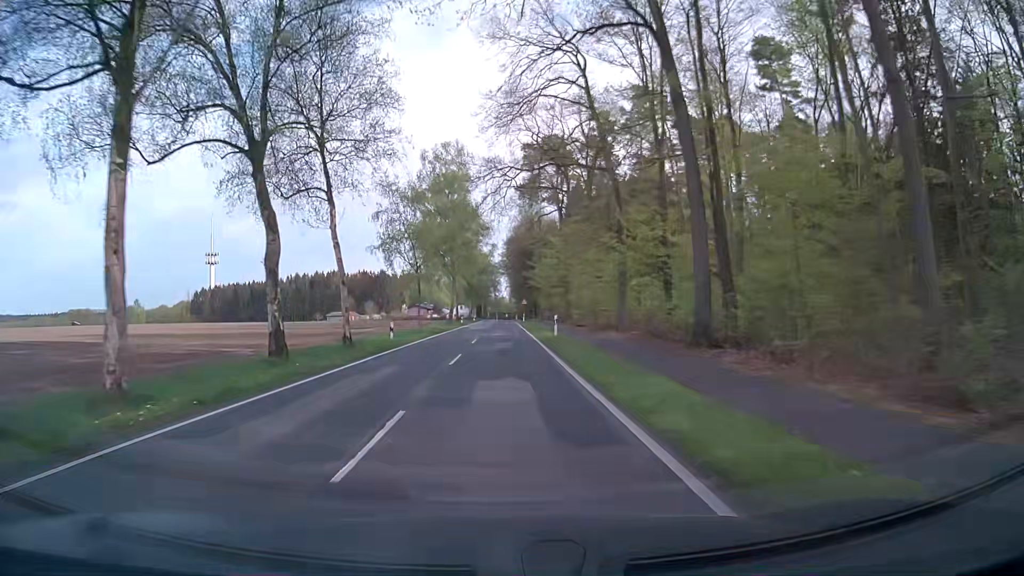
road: secondary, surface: asphalt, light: Day
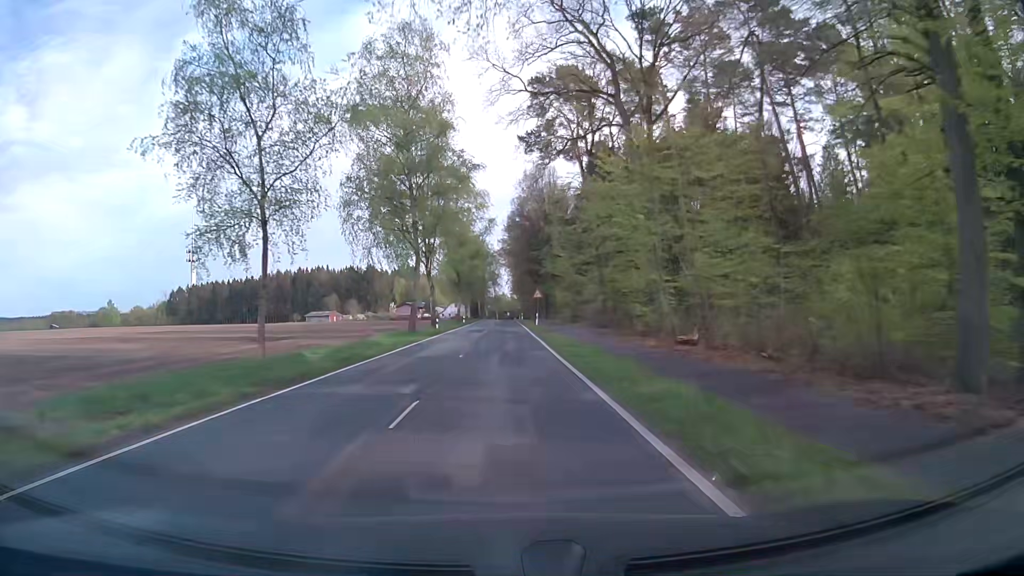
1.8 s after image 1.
(0.0, +32.4) m; 0°
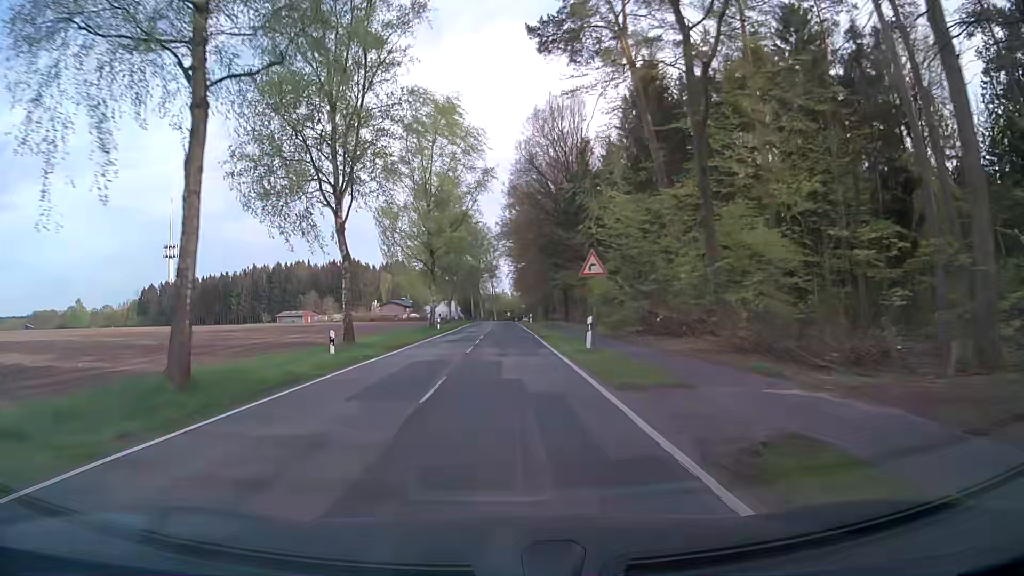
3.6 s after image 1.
(-0.1, +32.6) m; 0°
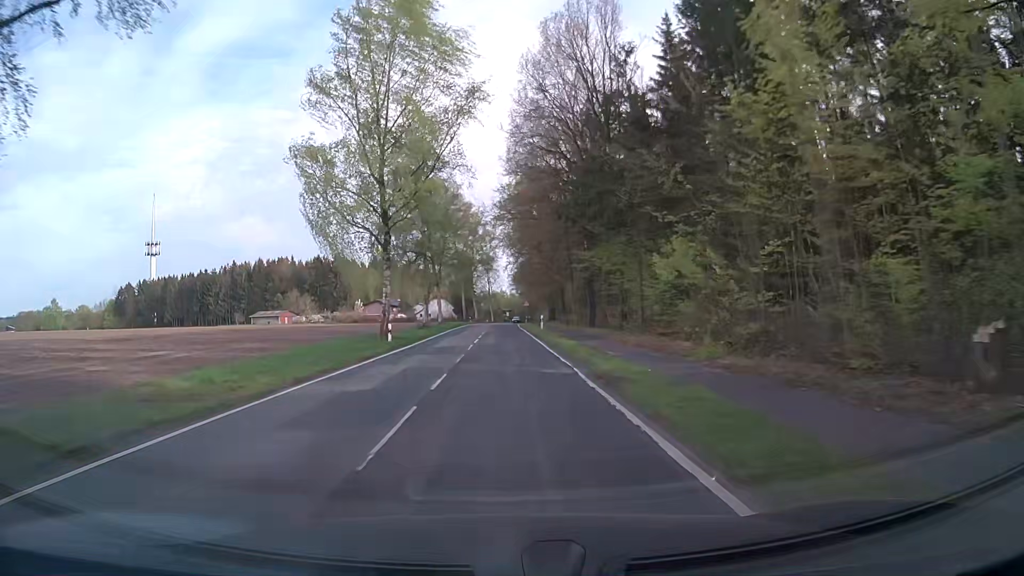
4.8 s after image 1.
(+0.1, +21.8) m; 0°
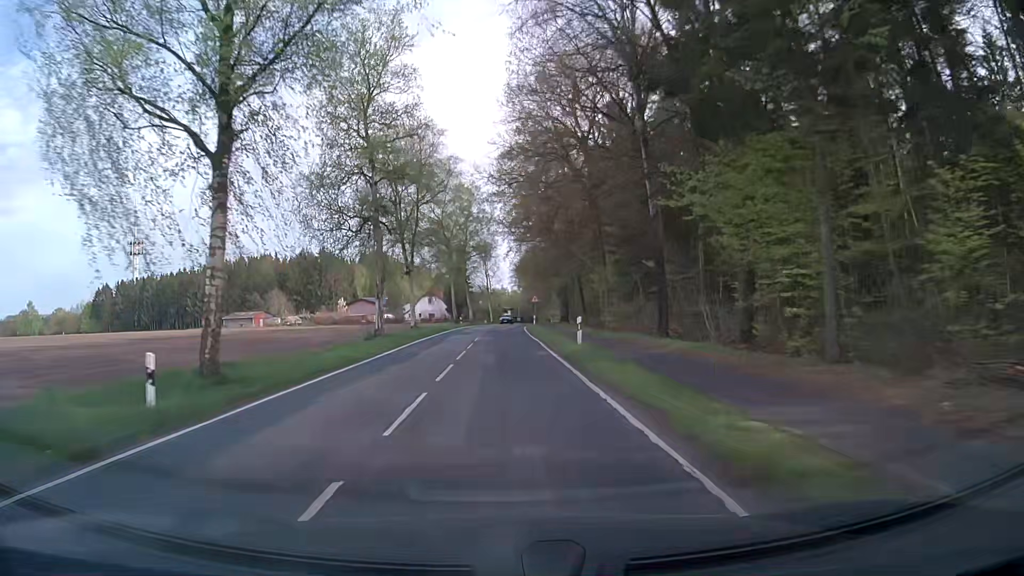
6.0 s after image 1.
(0.0, +21.6) m; 0°
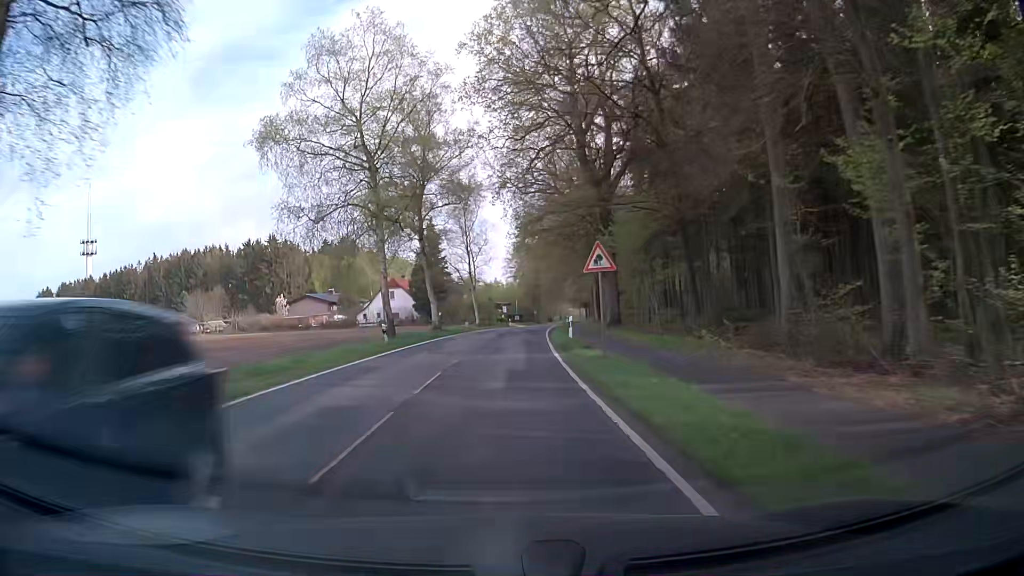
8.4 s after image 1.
(-0.1, +42.8) m; 0°
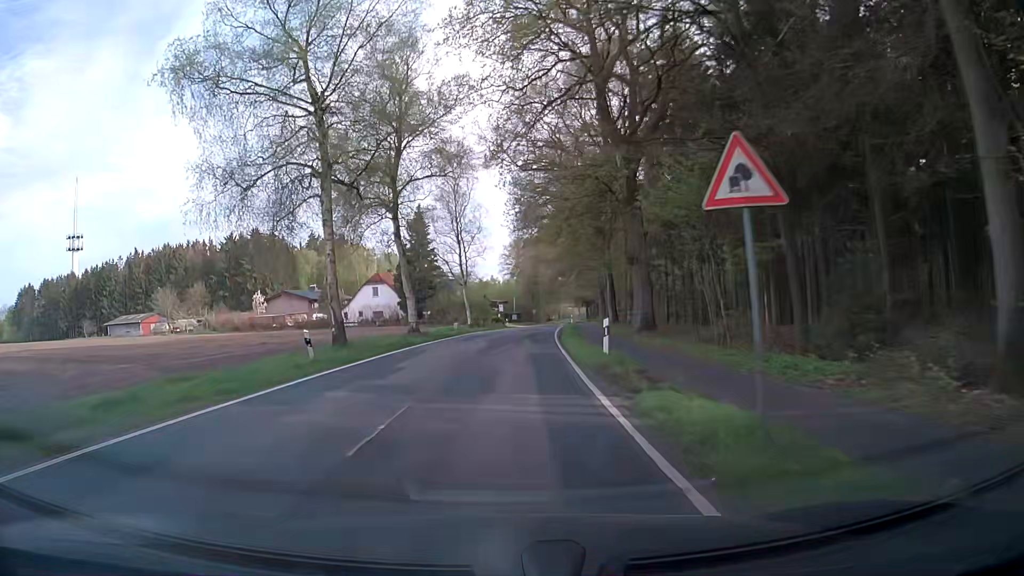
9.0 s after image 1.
(0.0, +10.7) m; 0°
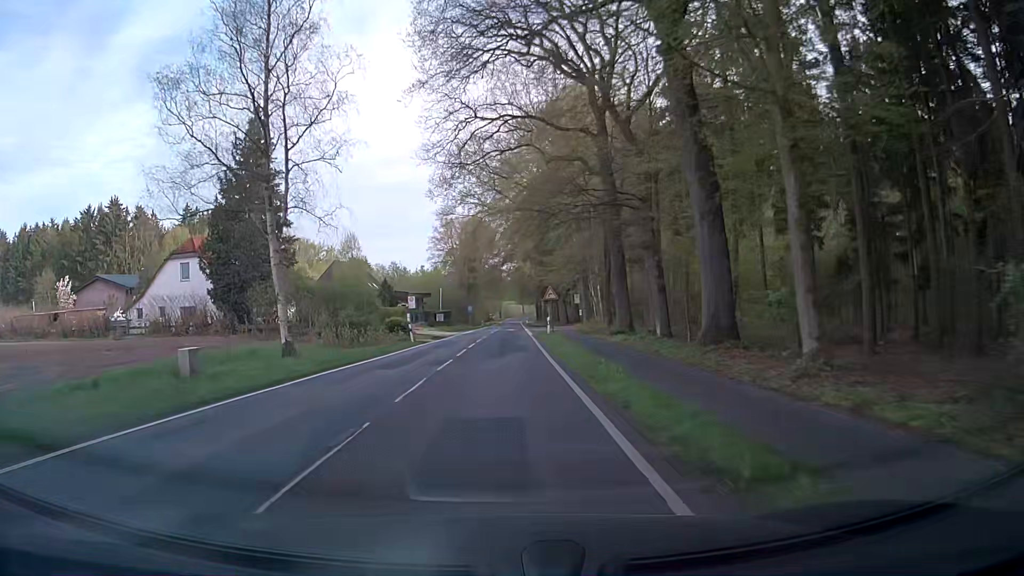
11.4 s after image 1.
(+1.9, +42.6) m; +5°
